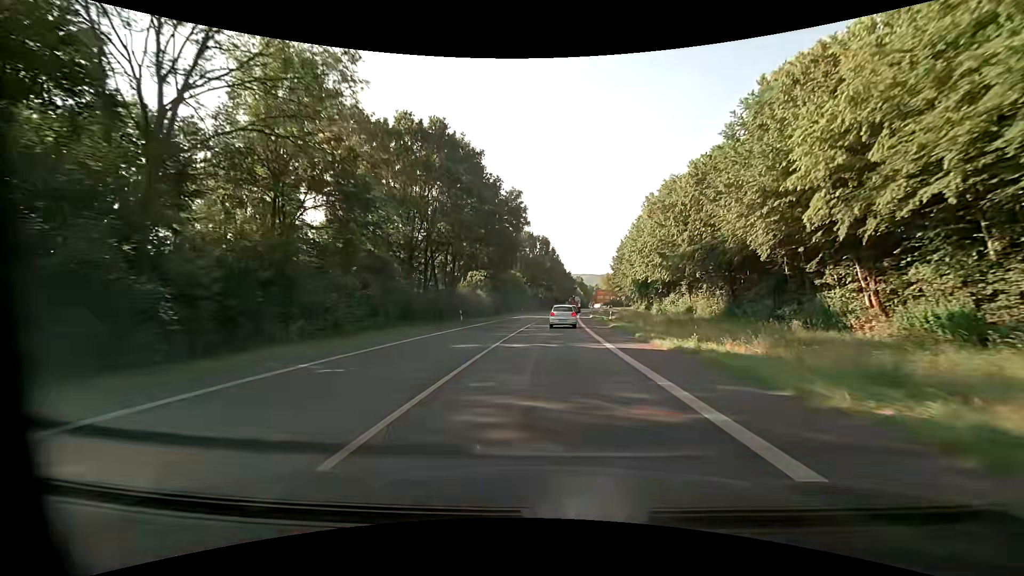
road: primary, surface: asphalt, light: Day
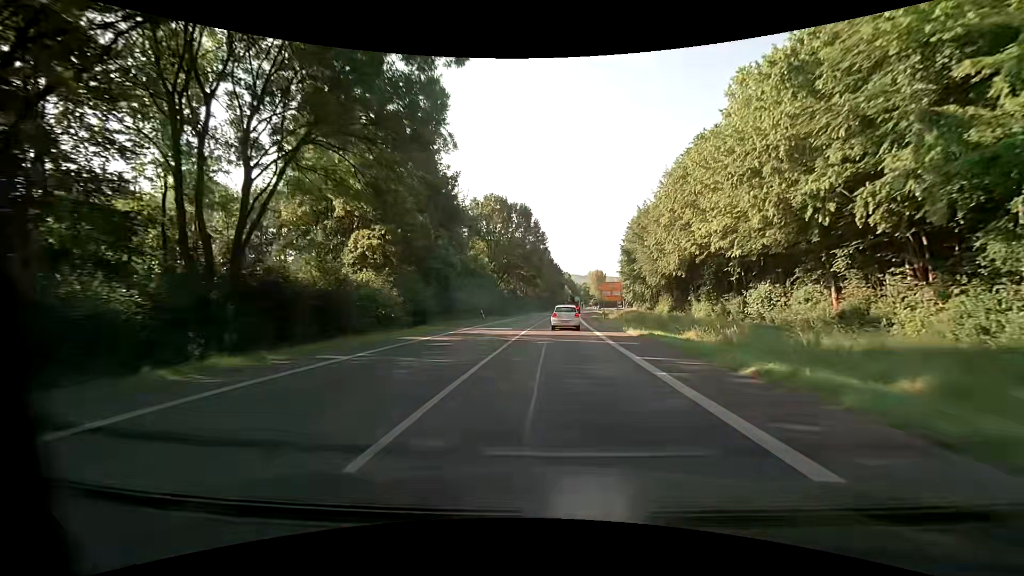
(+0.7, +39.5) m; +2°
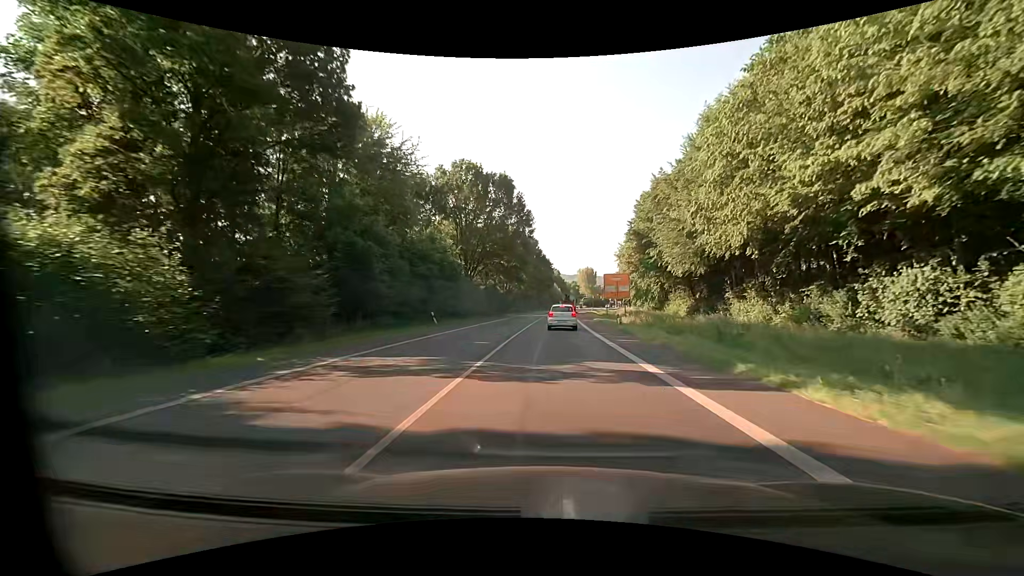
(+0.3, +18.9) m; +1°
(0, +10) (0, +20) (0, +30) (+1, +40) (+1, +50) (+2, +60) (+2, +70) (+3, +80) (+3, +90) (+4, +100) m
